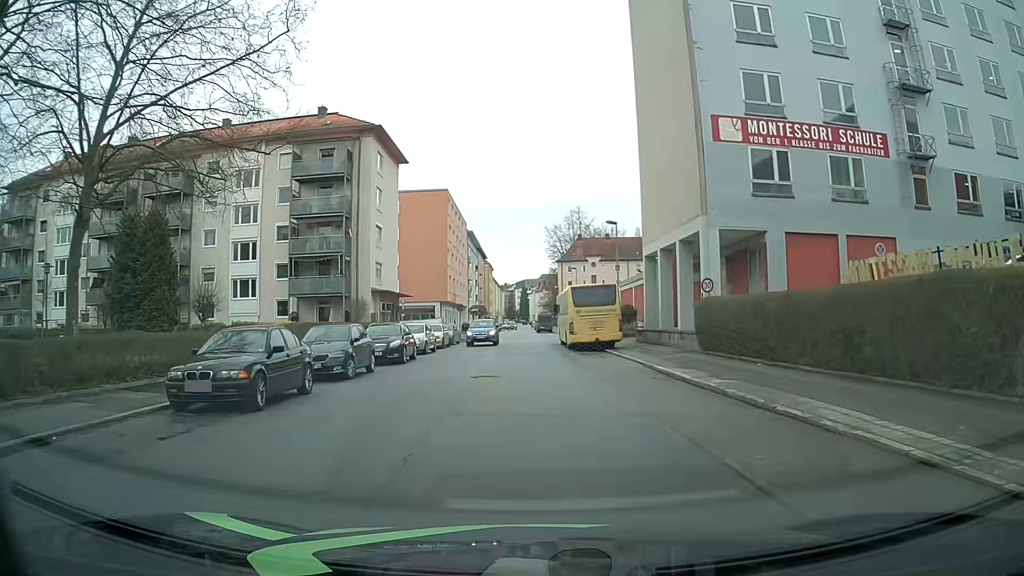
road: tertiary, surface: asphalt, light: Day
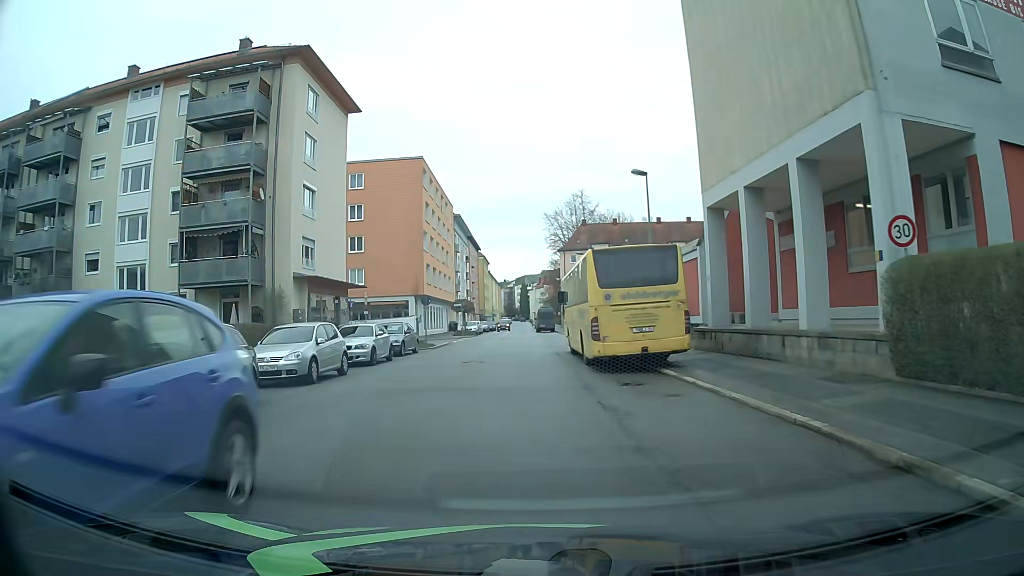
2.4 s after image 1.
(+0.1, +15.5) m; -1°
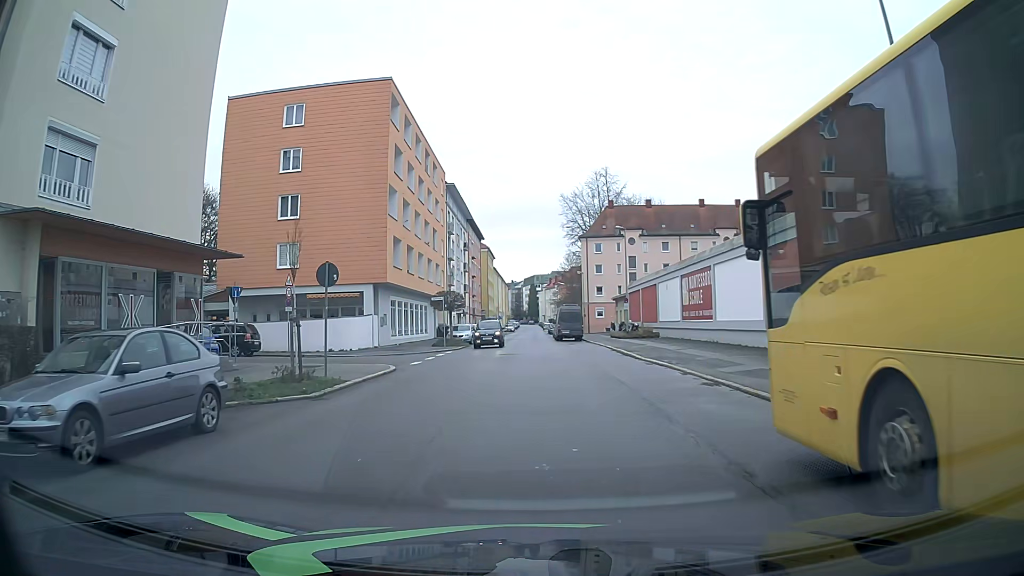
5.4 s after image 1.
(-0.9, +22.3) m; -1°
(0, +10) (0, +20) (0, +30) (0, +40) (0, +50) (0, +60) (0, +70) (0, +80) (+1, +90) (+1, +100) m
